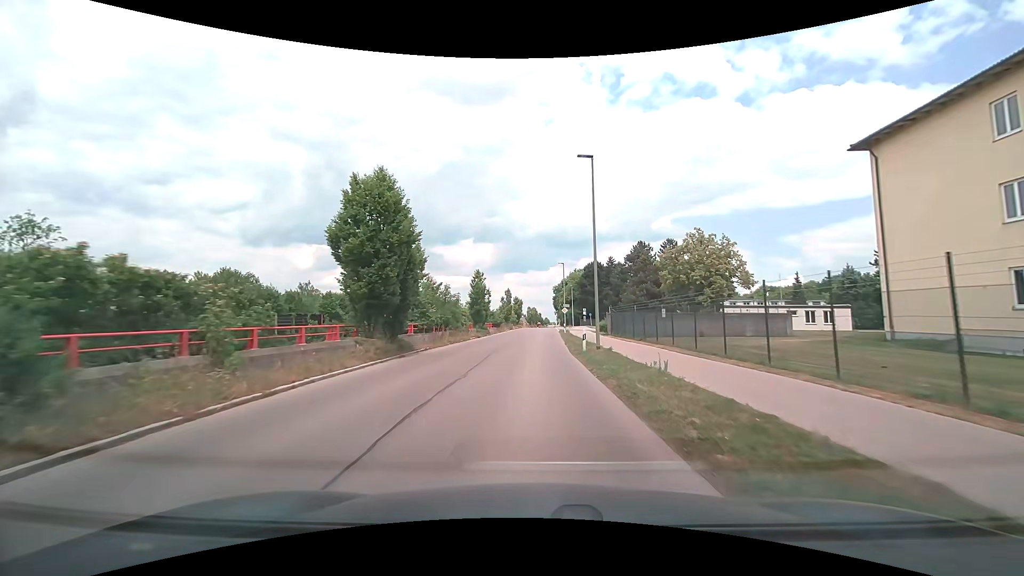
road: tertiary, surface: asphalt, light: Day
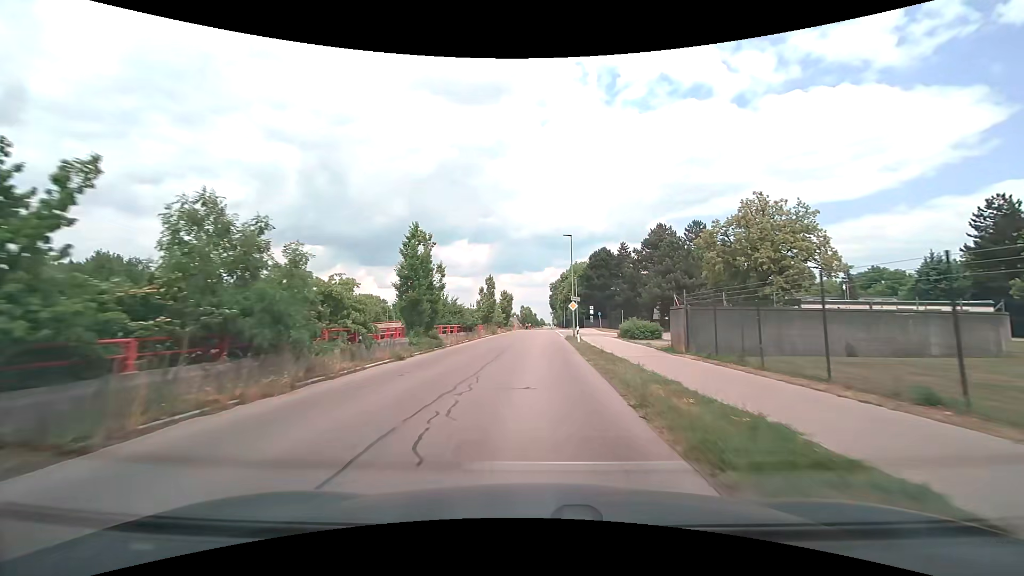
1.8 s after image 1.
(+0.2, +21.2) m; +1°
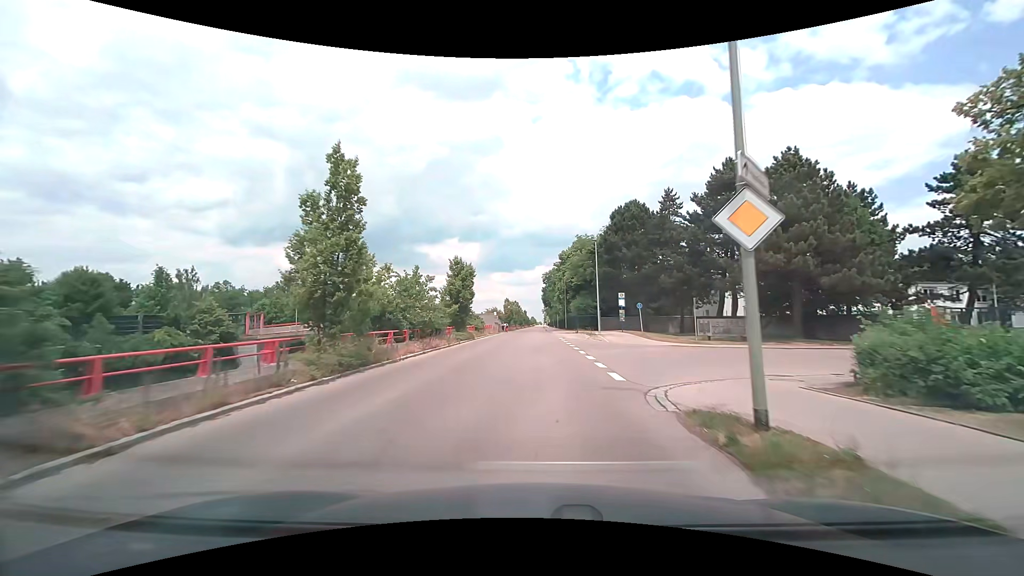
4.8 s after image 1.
(+0.2, +35.3) m; +1°
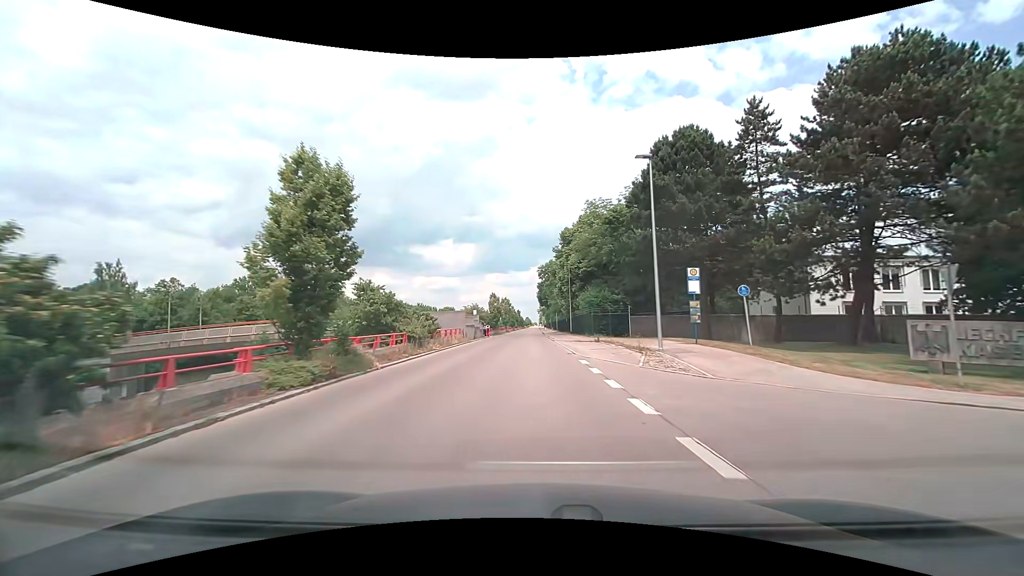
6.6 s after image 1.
(+0.1, +22.1) m; 0°
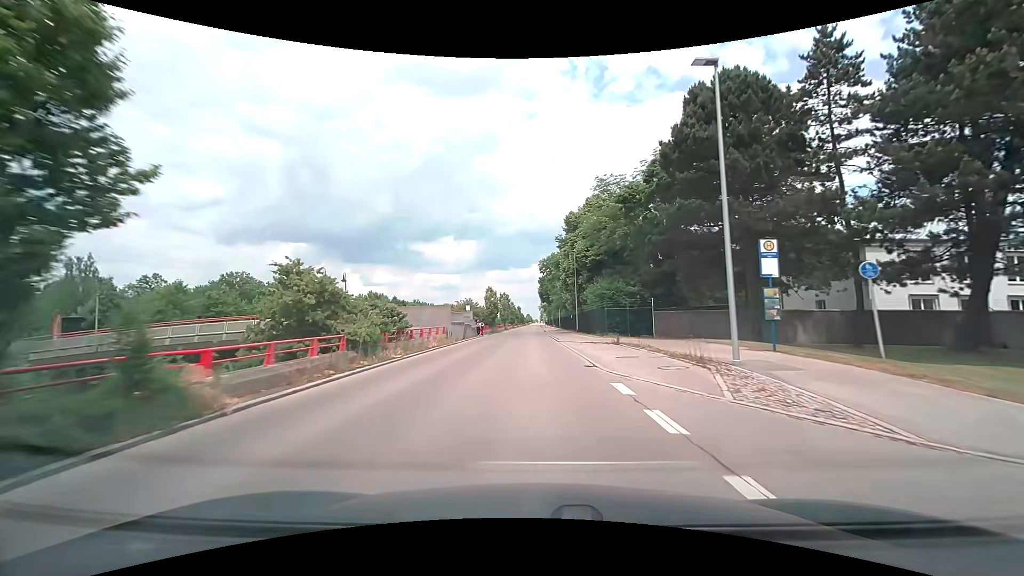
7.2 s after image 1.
(0.0, +7.5) m; 0°
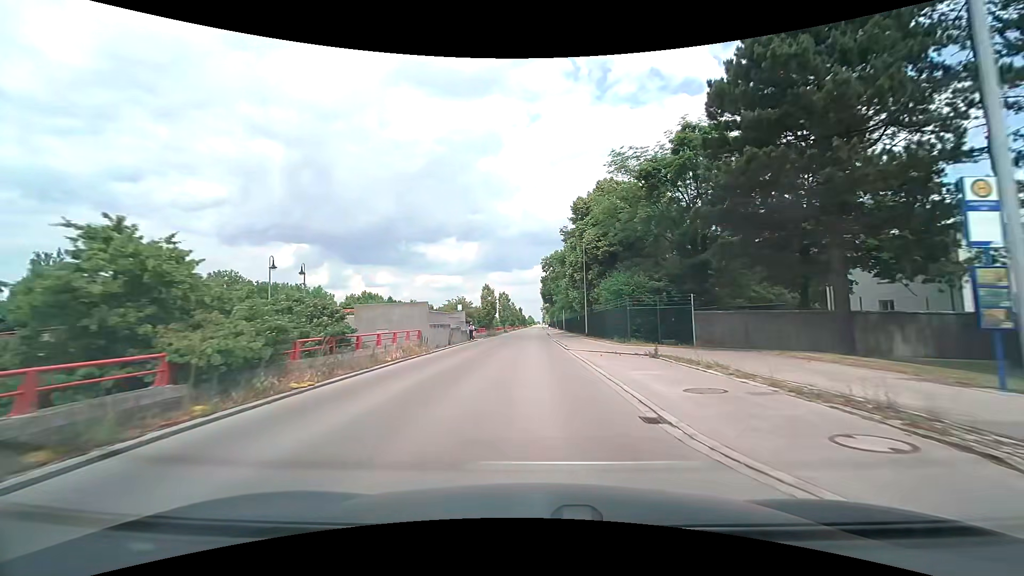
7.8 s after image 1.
(0.0, +7.5) m; 0°
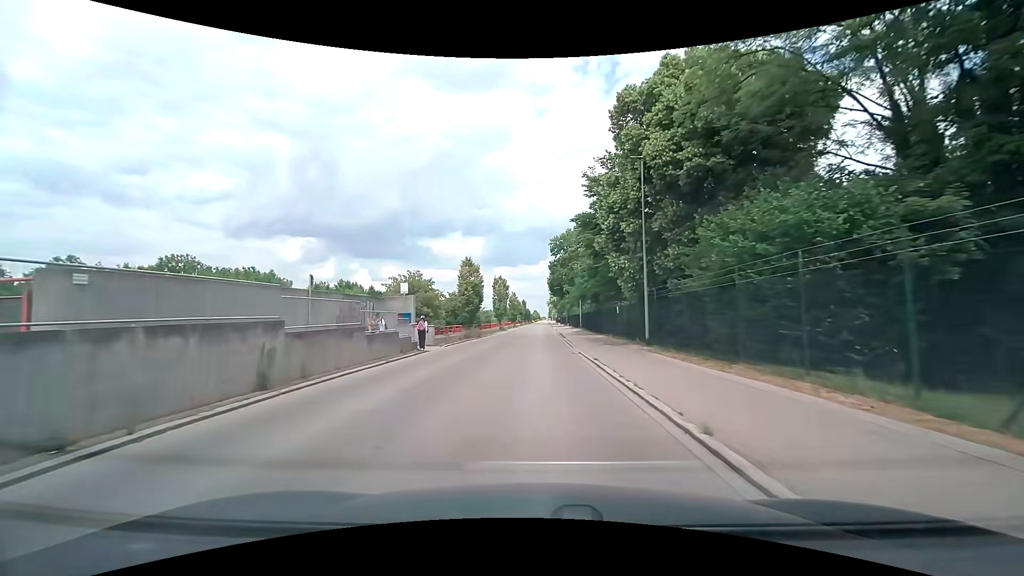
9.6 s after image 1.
(-0.1, +22.3) m; -1°
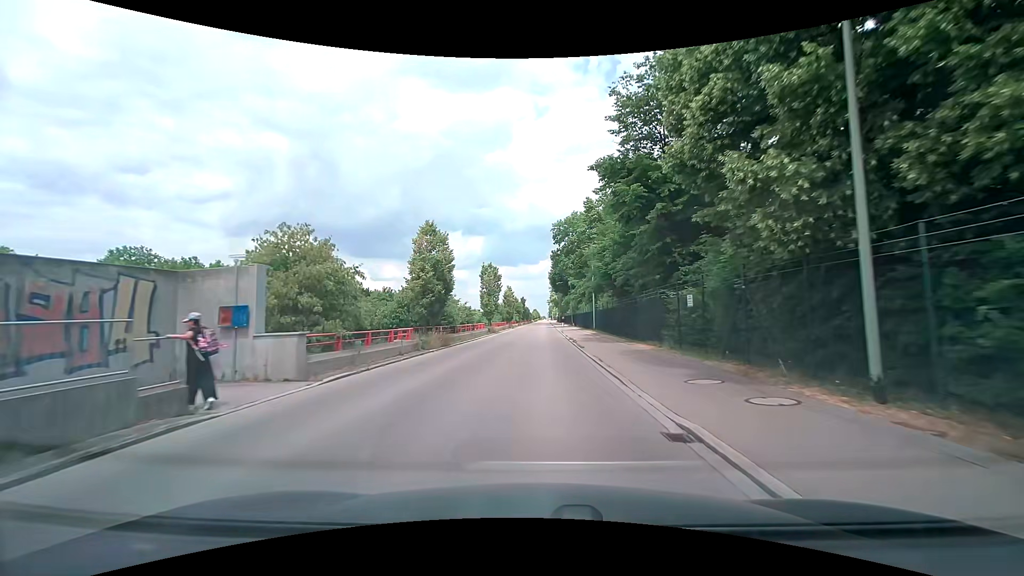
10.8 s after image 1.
(0.0, +14.8) m; 0°
(0, +10) (0, +20) (0, +30) (0, +40) (+1, +50) (+1, +60) (+1, +70) (+1, +80) (+1, +90) (+2, +100) m
